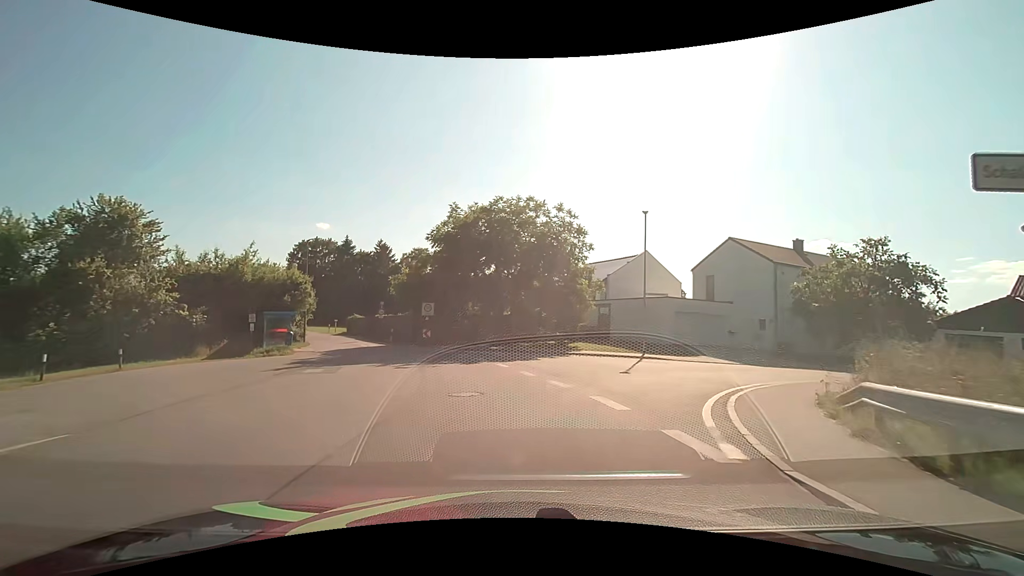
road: residential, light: Day
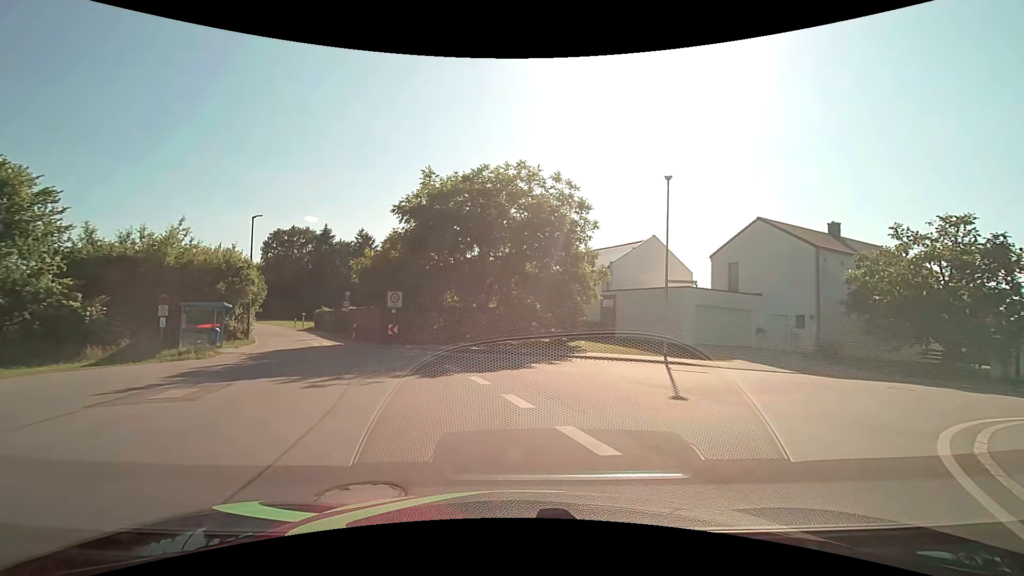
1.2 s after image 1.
(0.0, +5.9) m; +1°
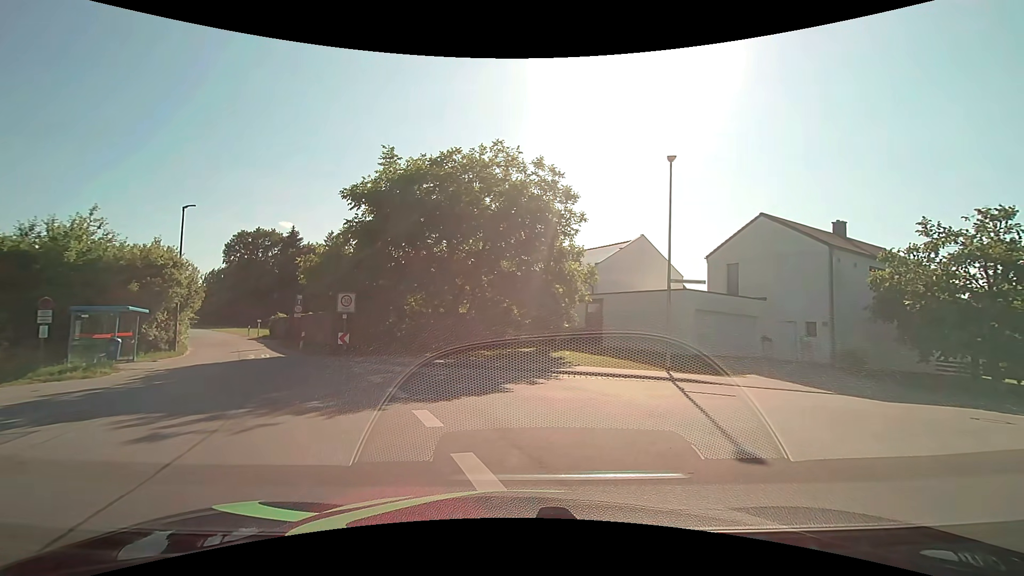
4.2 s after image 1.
(0.0, +3.7) m; +2°
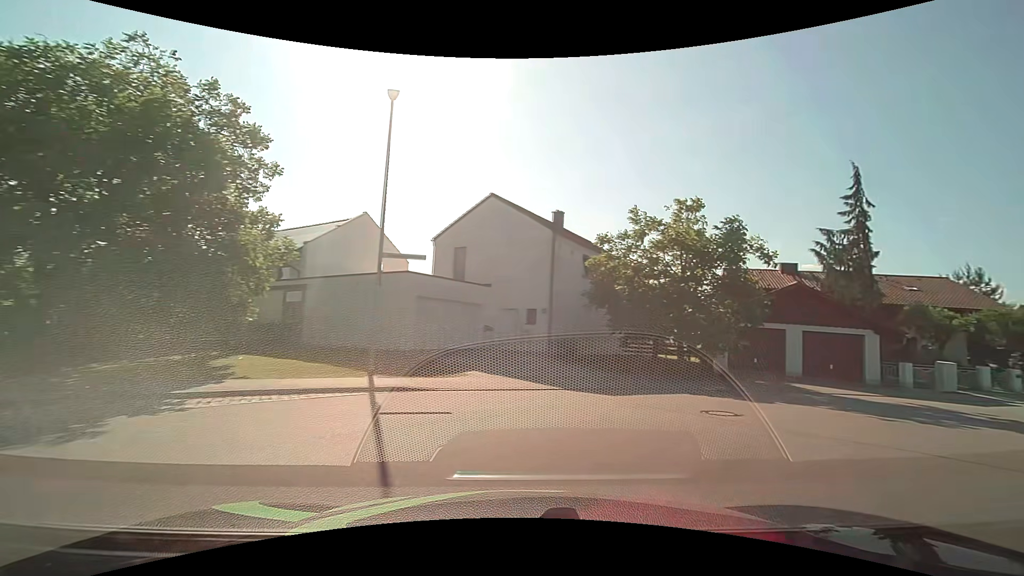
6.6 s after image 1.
(+1.2, +5.3) m; +30°
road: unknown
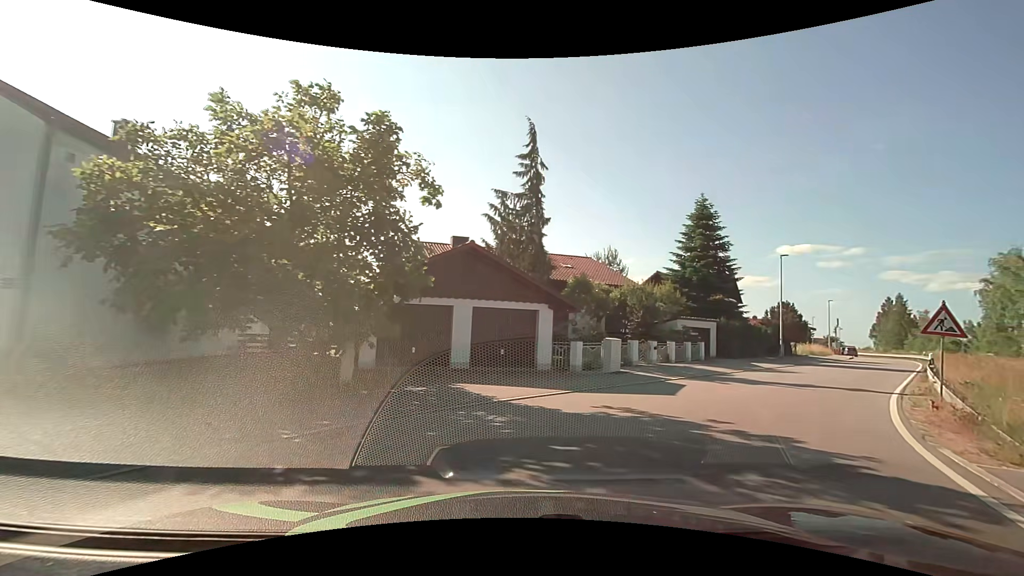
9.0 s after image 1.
(+3.4, +8.6) m; +35°
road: unclassified
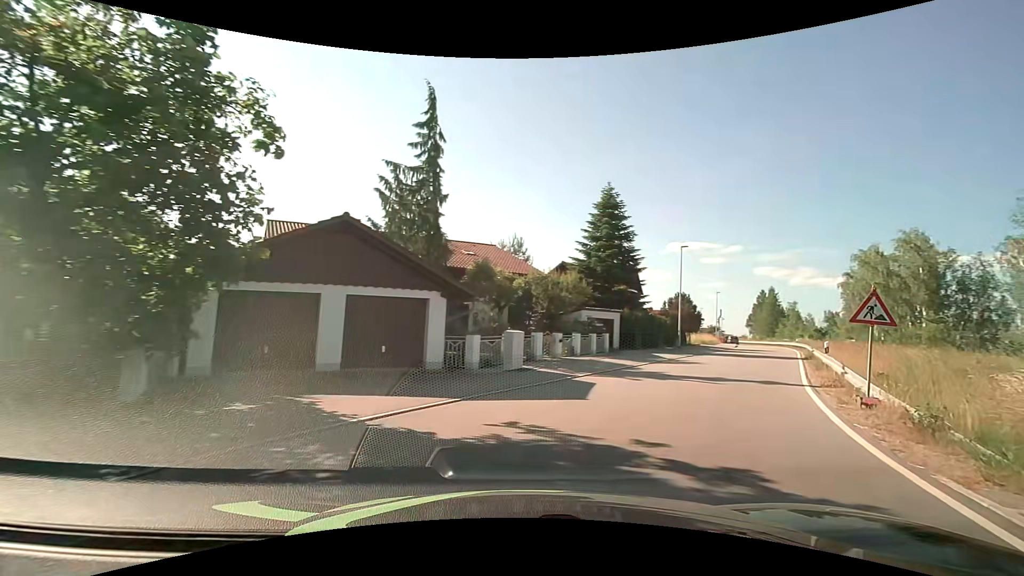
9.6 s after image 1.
(+0.3, +2.7) m; +12°
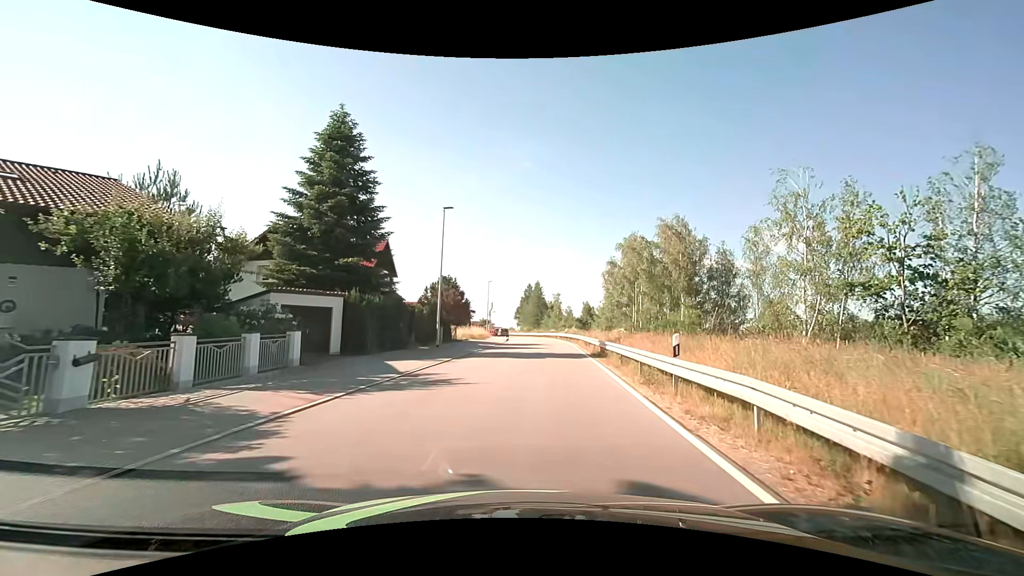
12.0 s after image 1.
(+4.0, +12.3) m; +25°
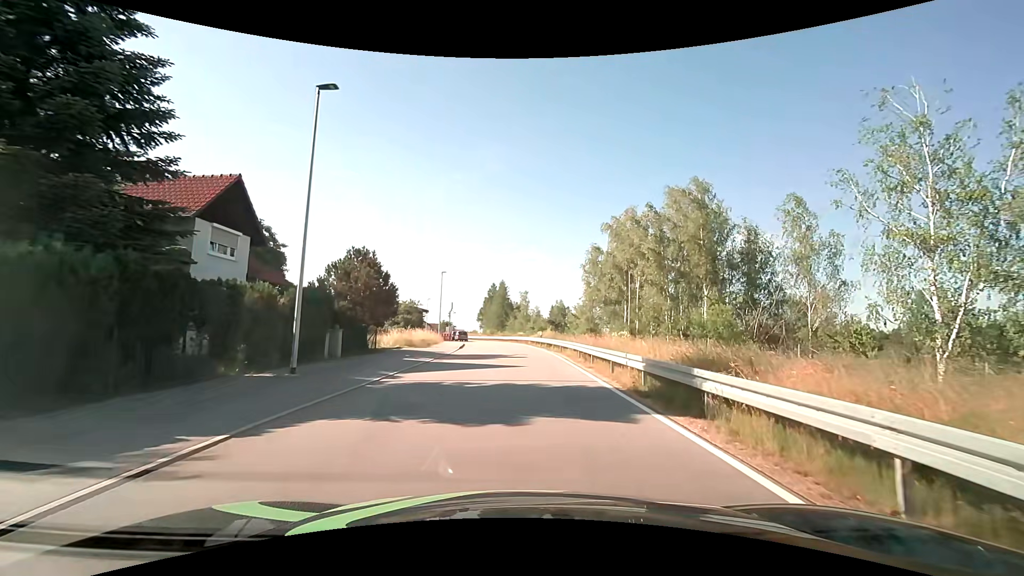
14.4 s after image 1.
(+0.3, +14.8) m; +4°
(0, +10) (0, +20) (0, +30) (0, +40) (-1, +50) (-2, +60) (-3, +70) (-5, +80) (-7, +89) (-10, +99) m
